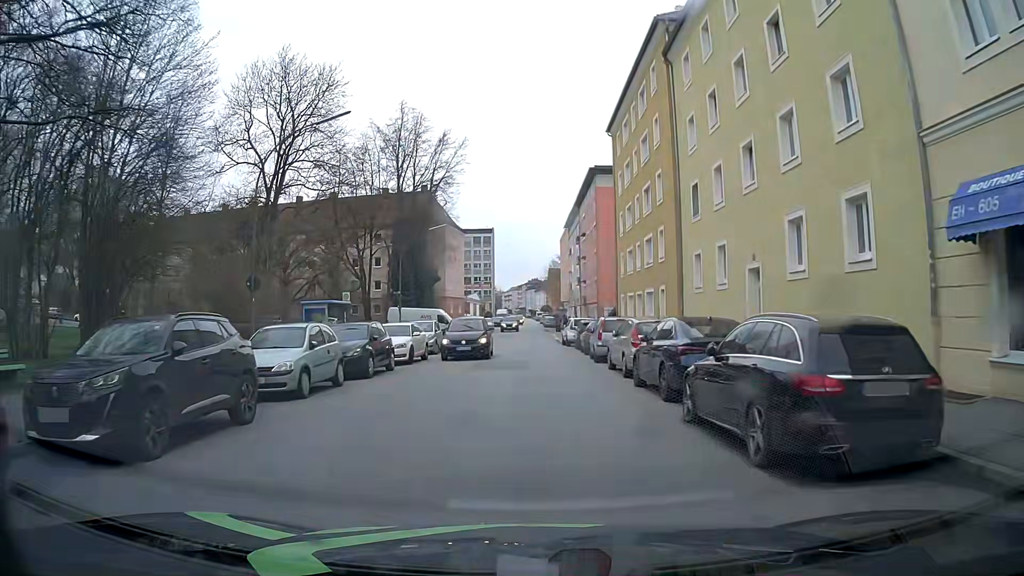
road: tertiary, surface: asphalt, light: Day
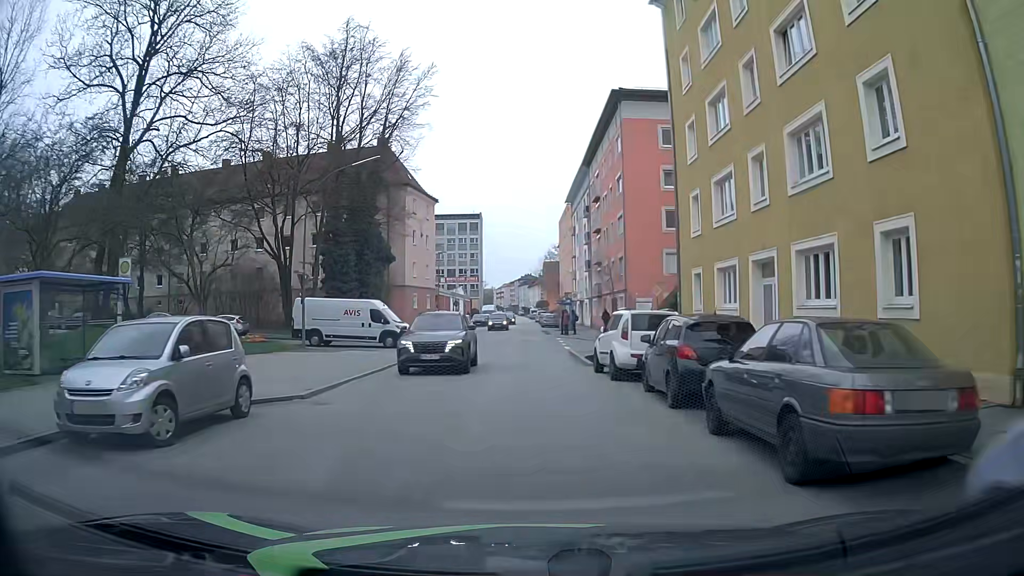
(-0.1, +22.5) m; 0°
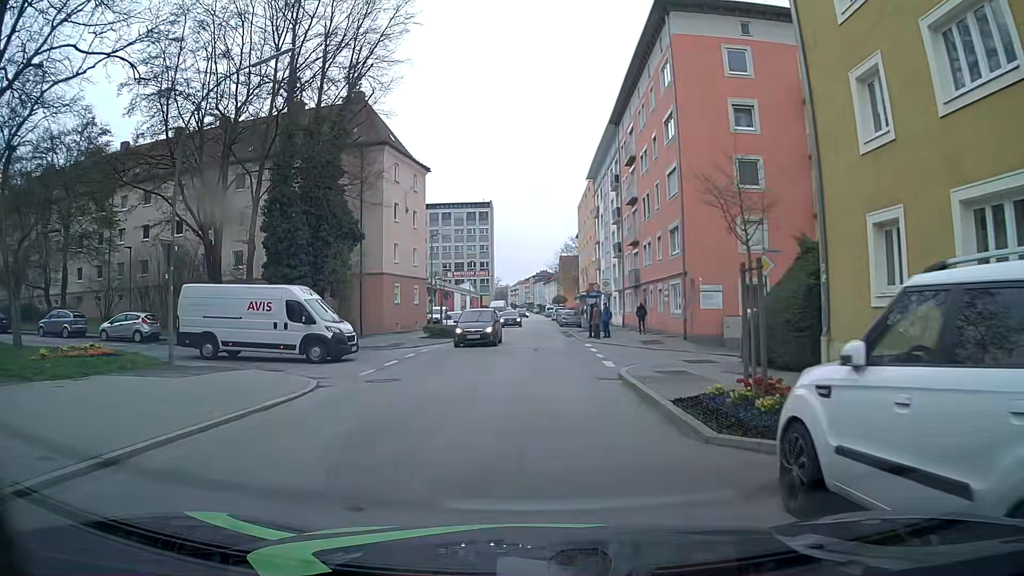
(+0.2, +13.6) m; -1°
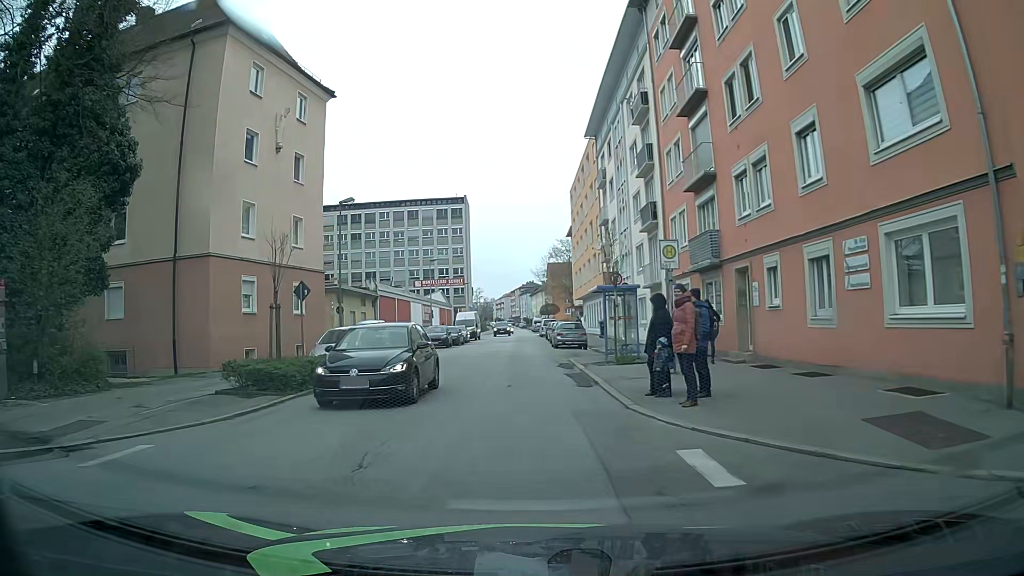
(+0.5, +22.5) m; +1°
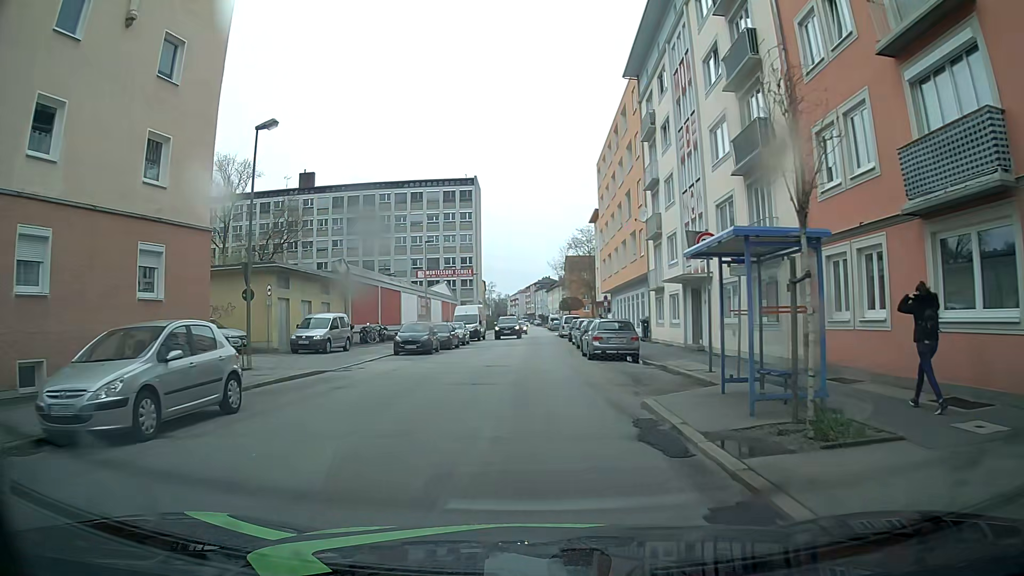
(-0.3, +13.2) m; -2°
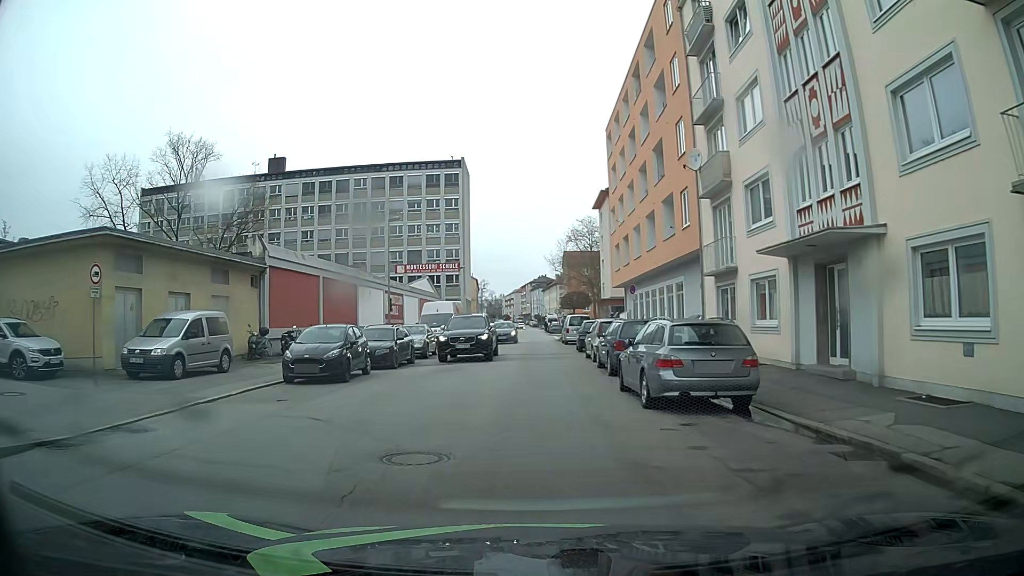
(0.0, +13.0) m; 0°
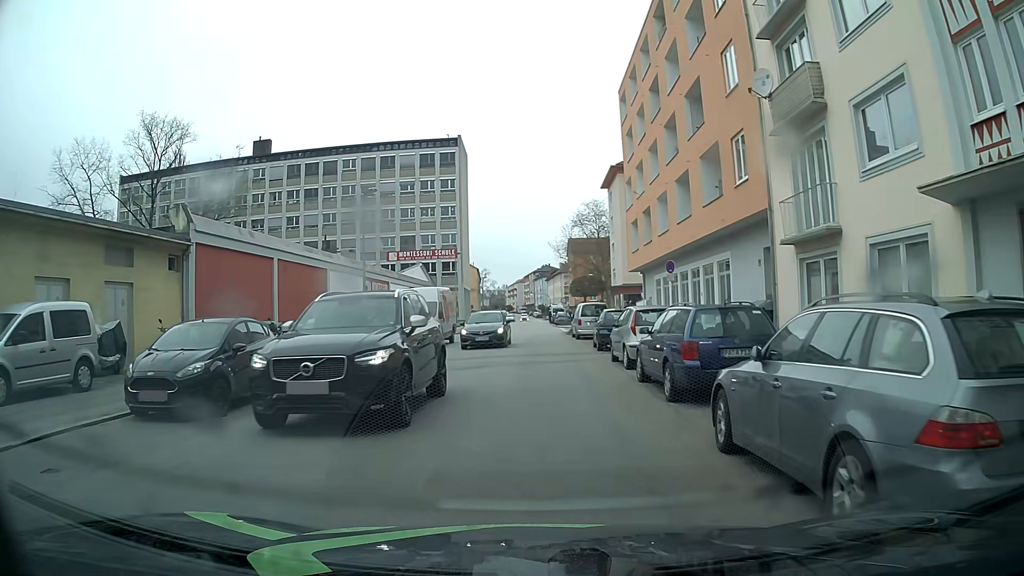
(+0.1, +7.1) m; +2°
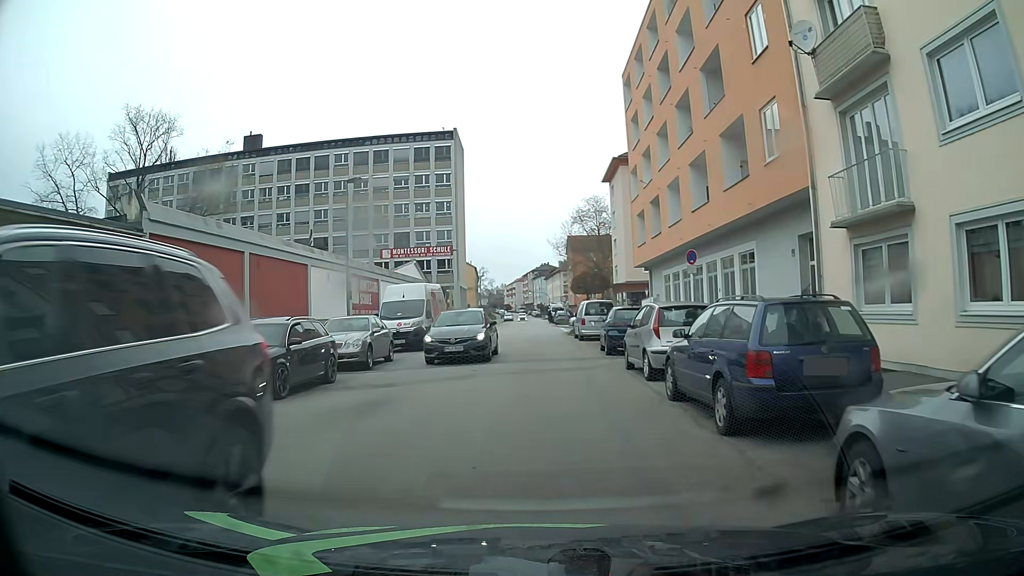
(0.0, +3.0) m; 0°
(0, +10) (0, +20) (-1, +30) (-1, +40) (-1, +50) (-2, +60) (-2, +70) (-2, +80) (-3, +90) (-4, +100) m
